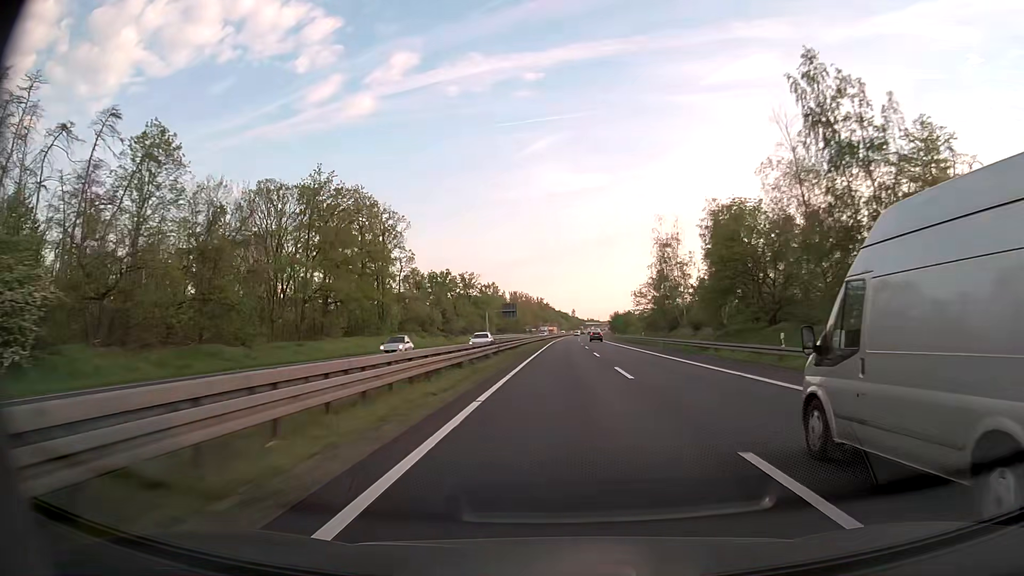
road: trunk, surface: asphalt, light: Day
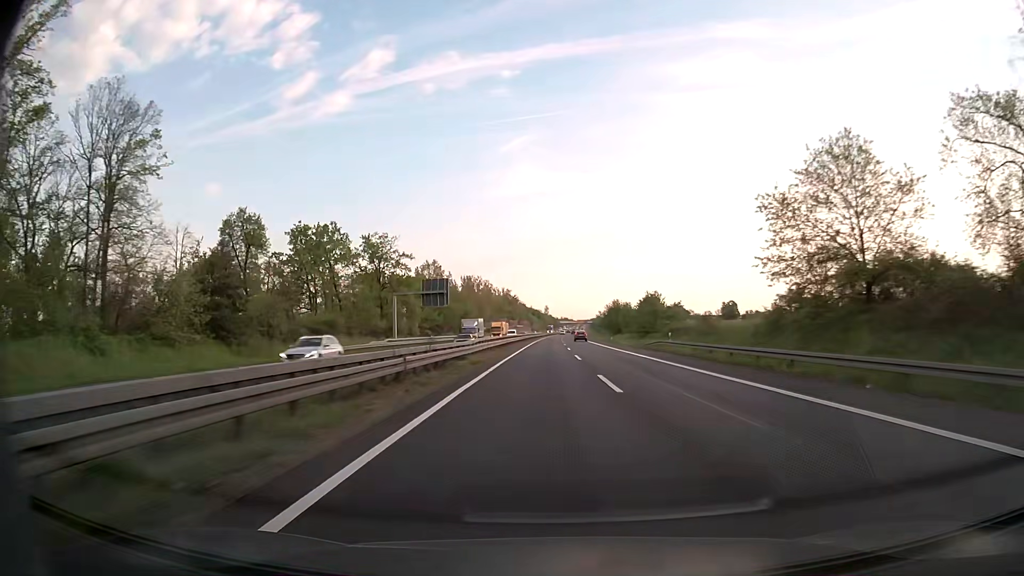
(+1.2, +76.1) m; +2°
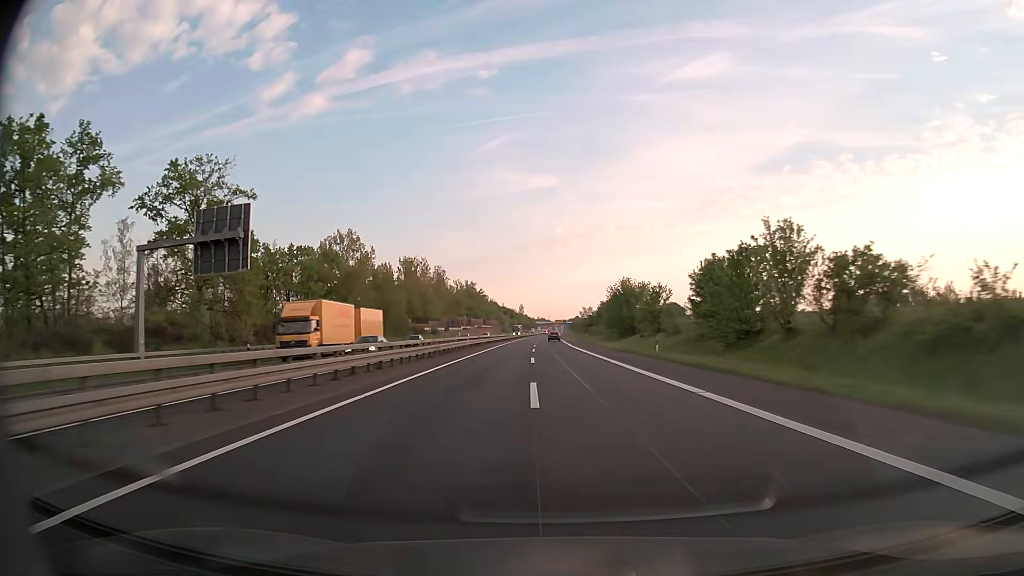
(+1.0, +57.0) m; +2°
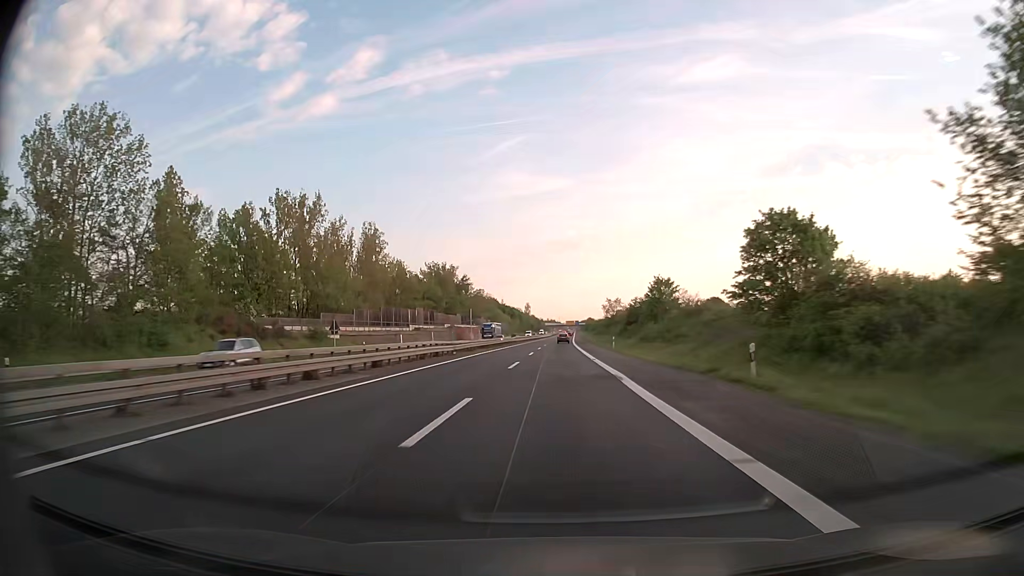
(-0.3, +75.8) m; -1°
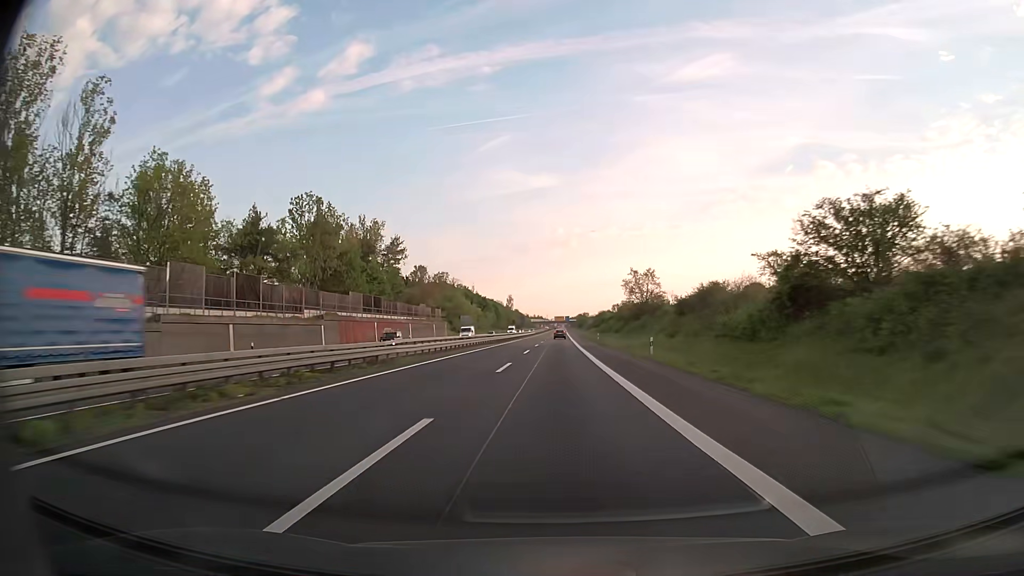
(+0.6, +75.5) m; +1°
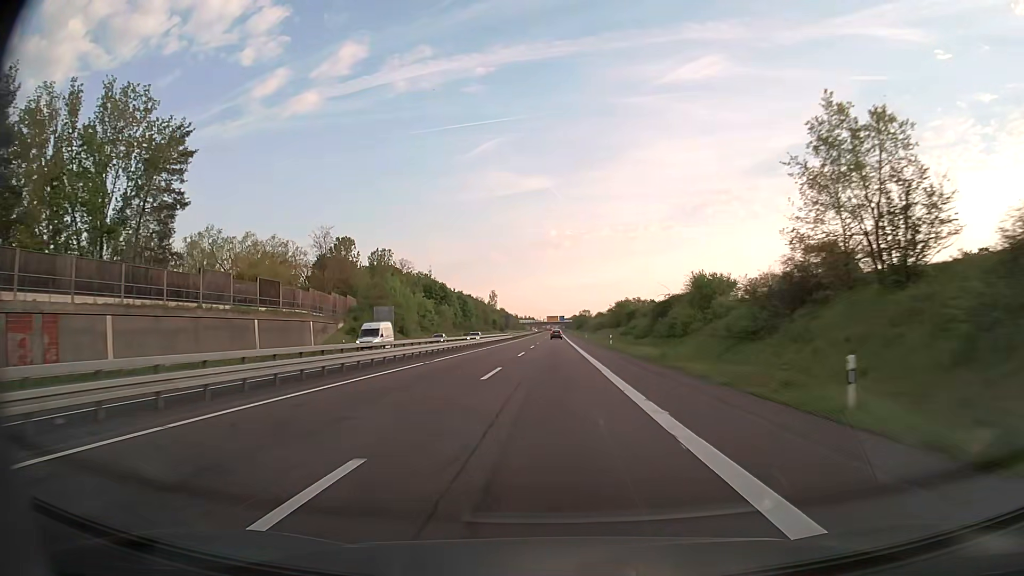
(+0.6, +75.1) m; +1°
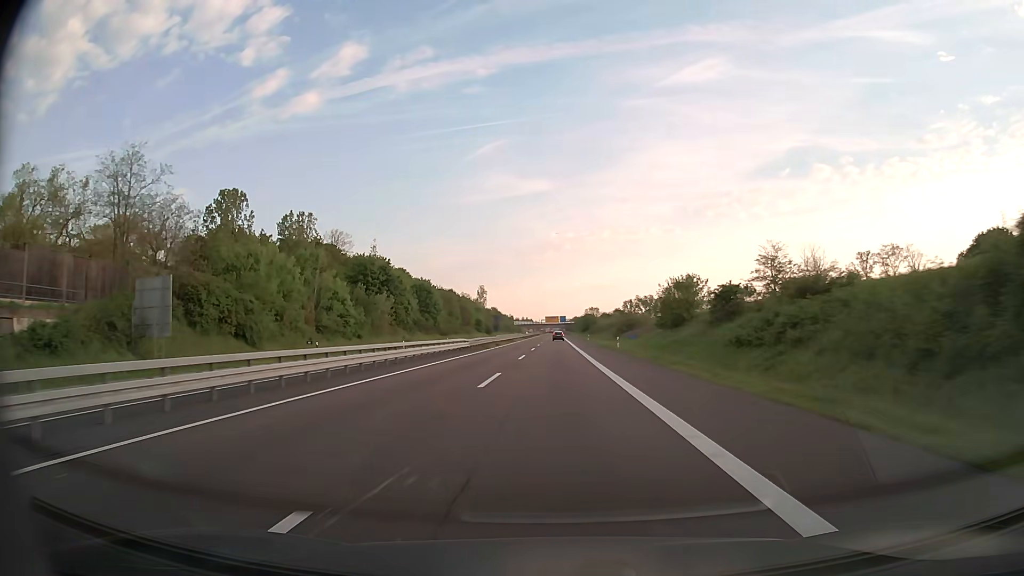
(0.0, +56.0) m; 0°
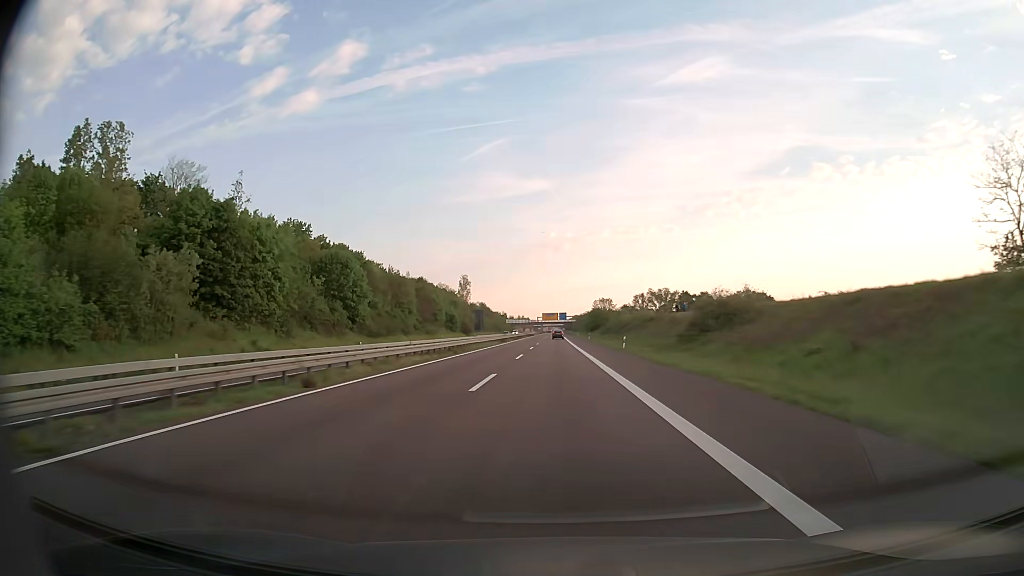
(+0.1, +55.6) m; 0°
(0, +10) (0, +20) (0, +30) (0, +40) (0, +50) (0, +60) (0, +70) (0, +80) (0, +90) (0, +100) m
